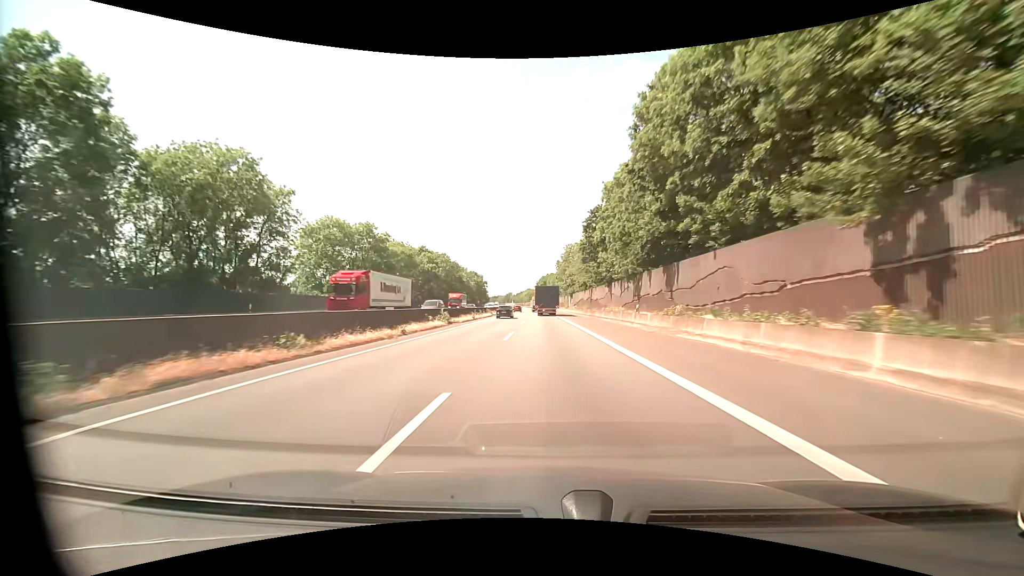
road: motorway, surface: asphalt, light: Day
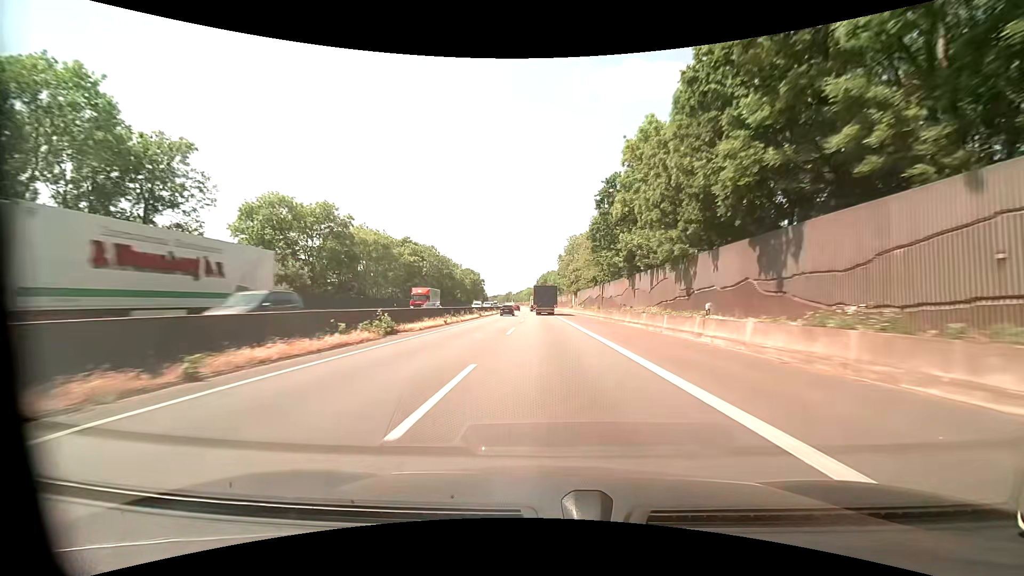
(+0.1, +14.4) m; +1°
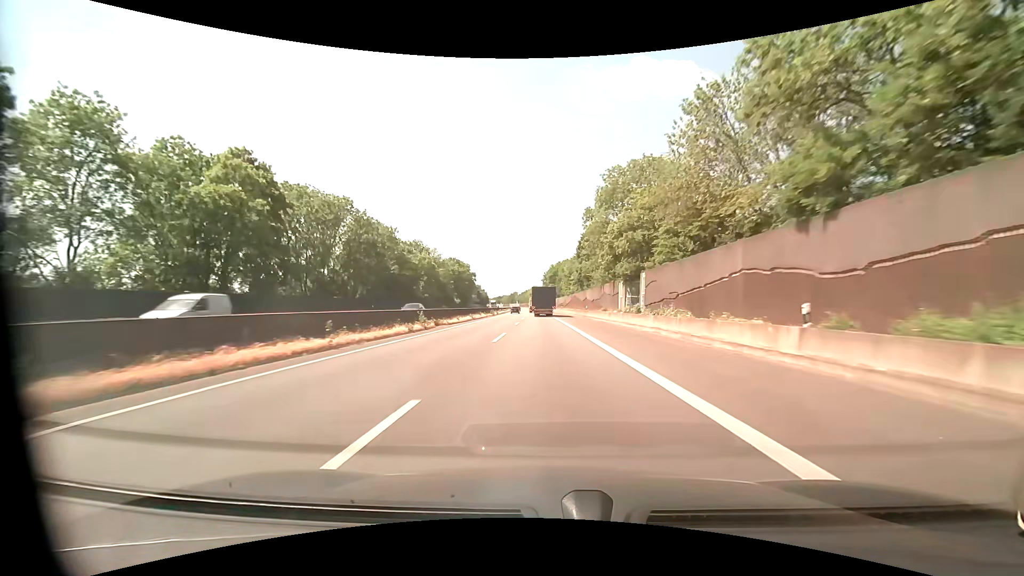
(-0.5, +58.2) m; -1°
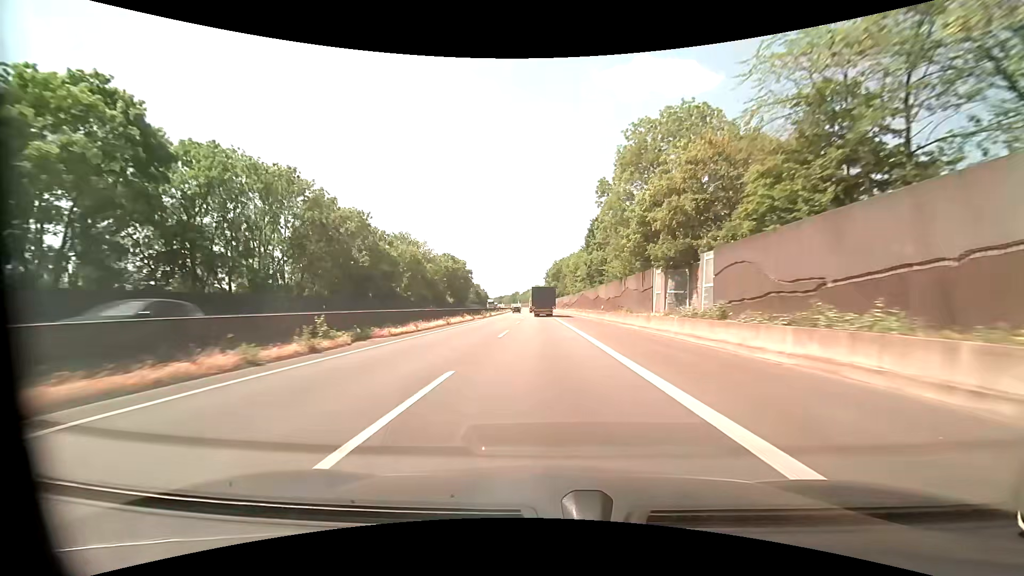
(0.0, +14.9) m; 0°
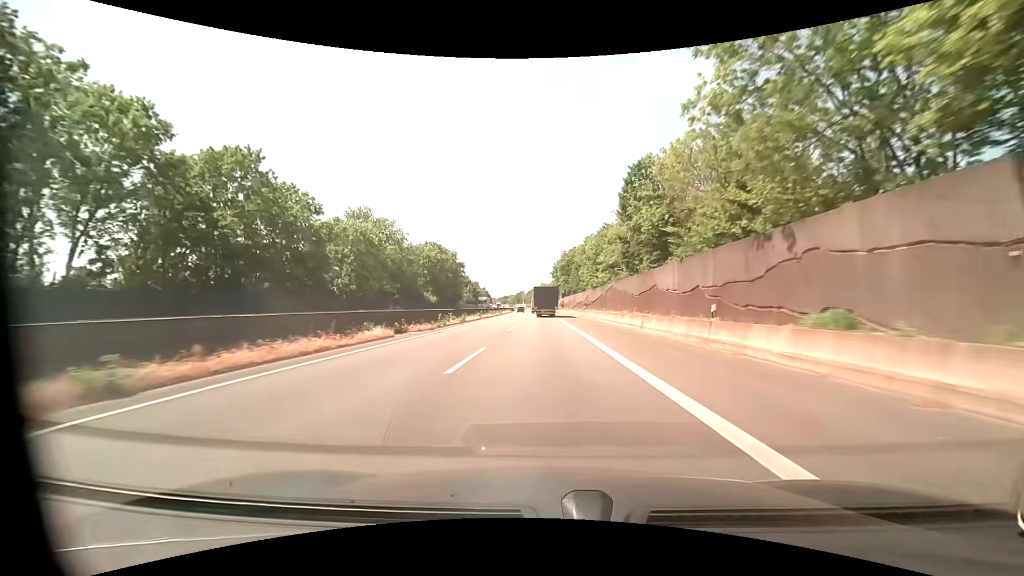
(-0.2, +30.1) m; -1°
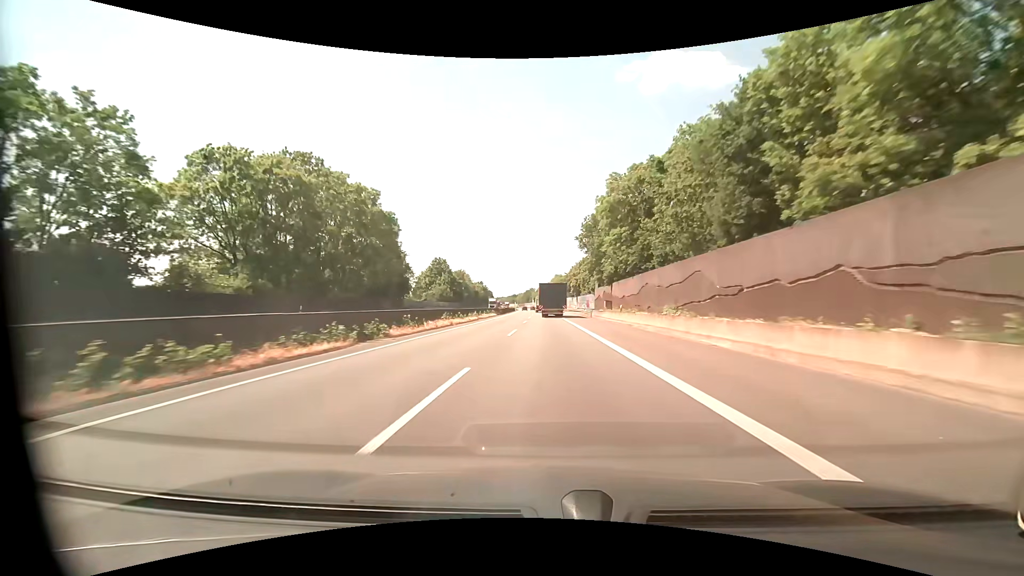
(-1.1, +77.4) m; -2°
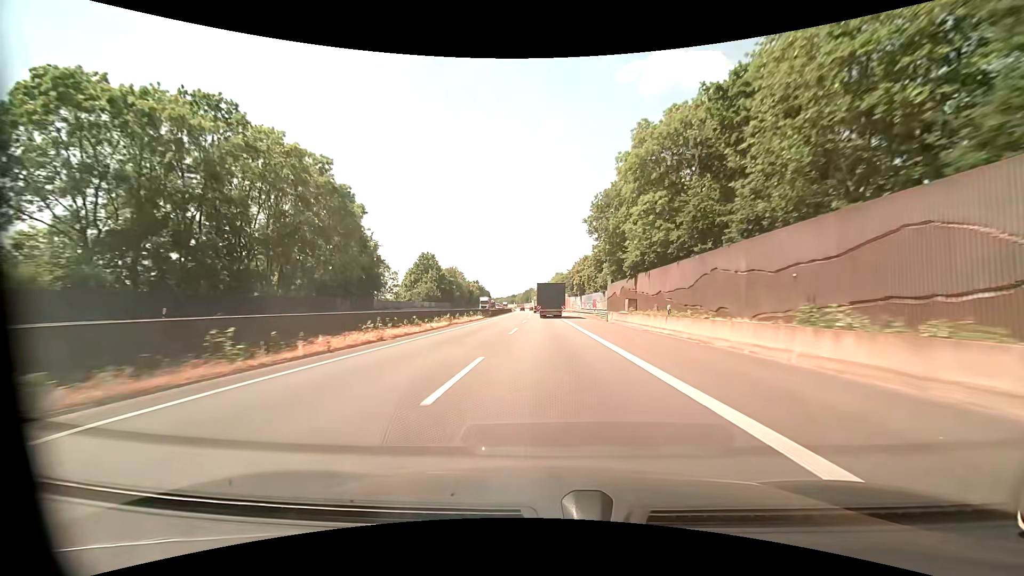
(0.0, +15.7) m; +1°
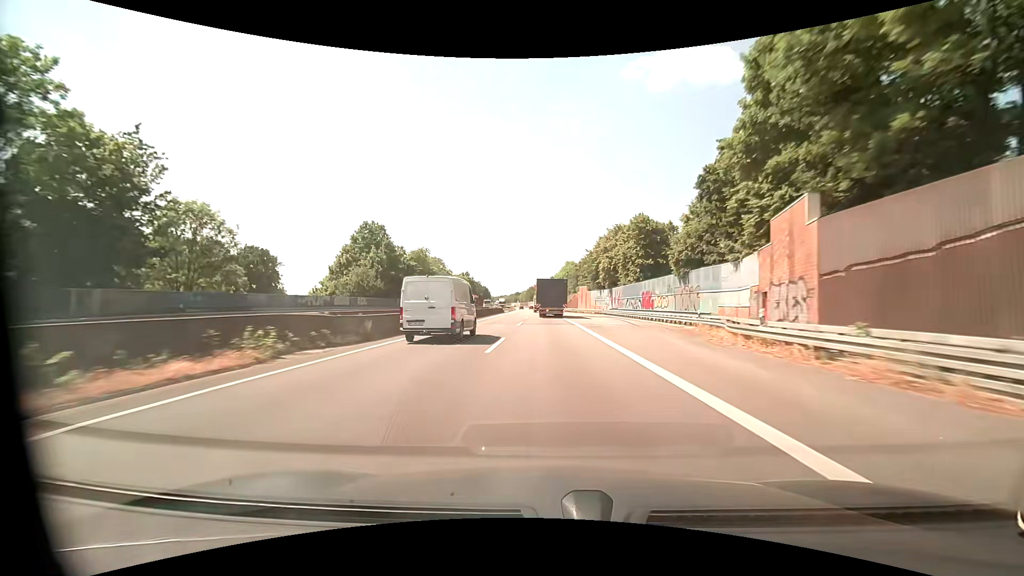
(-0.6, +46.9) m; -1°
(0, +10) (0, +20) (0, +30) (0, +40) (0, +50) (0, +60) (-1, +70) (-1, +80) (-1, +90) (-1, +100) m
